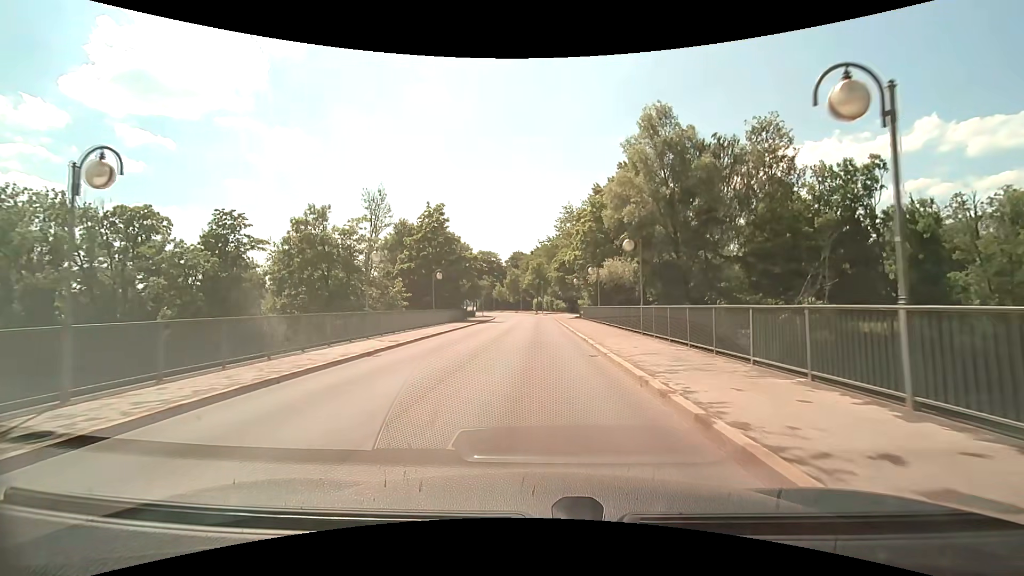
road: tertiary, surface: asphalt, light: Day
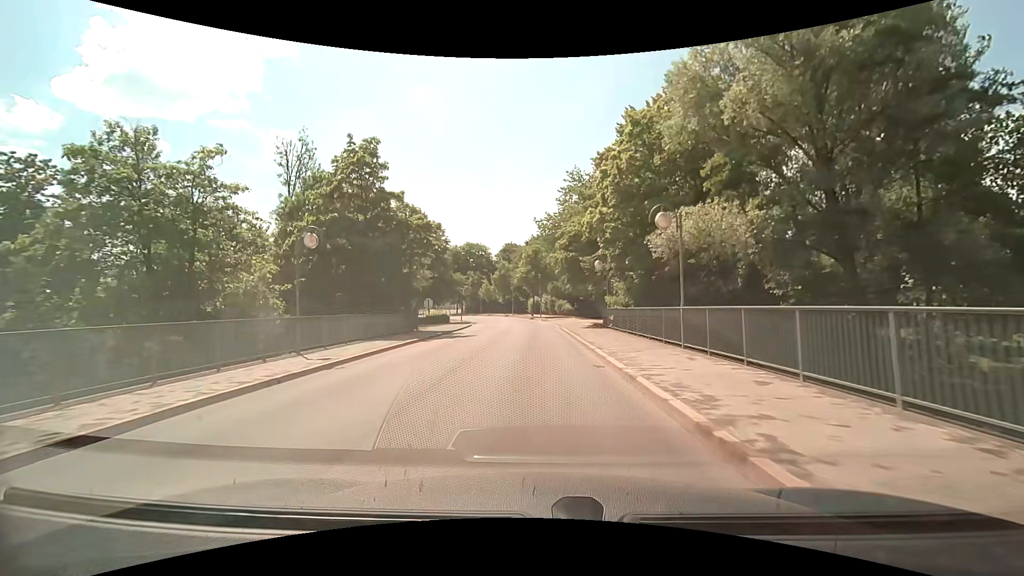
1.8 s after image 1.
(+0.1, +21.3) m; 0°
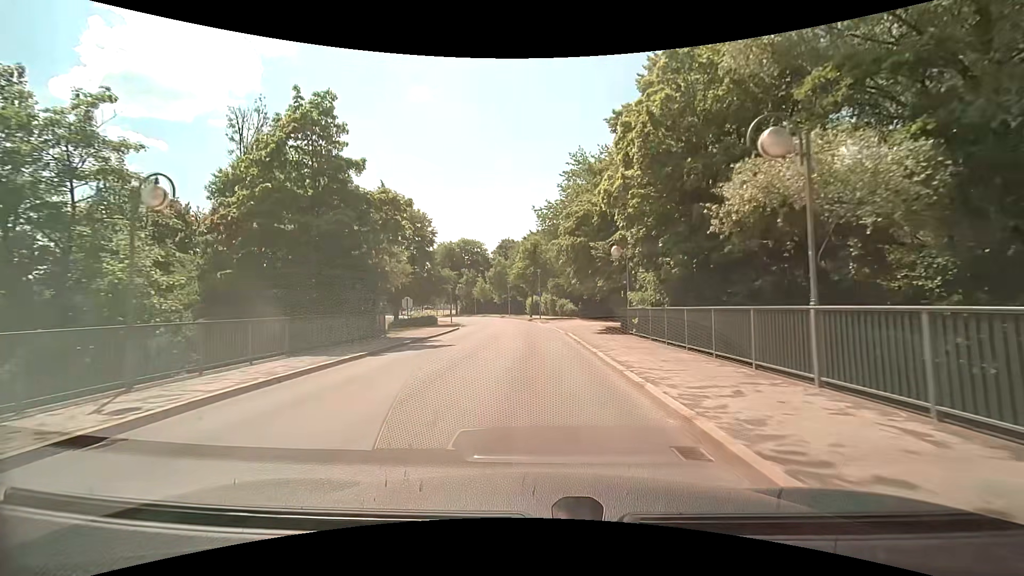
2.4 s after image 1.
(0.0, +7.0) m; 0°
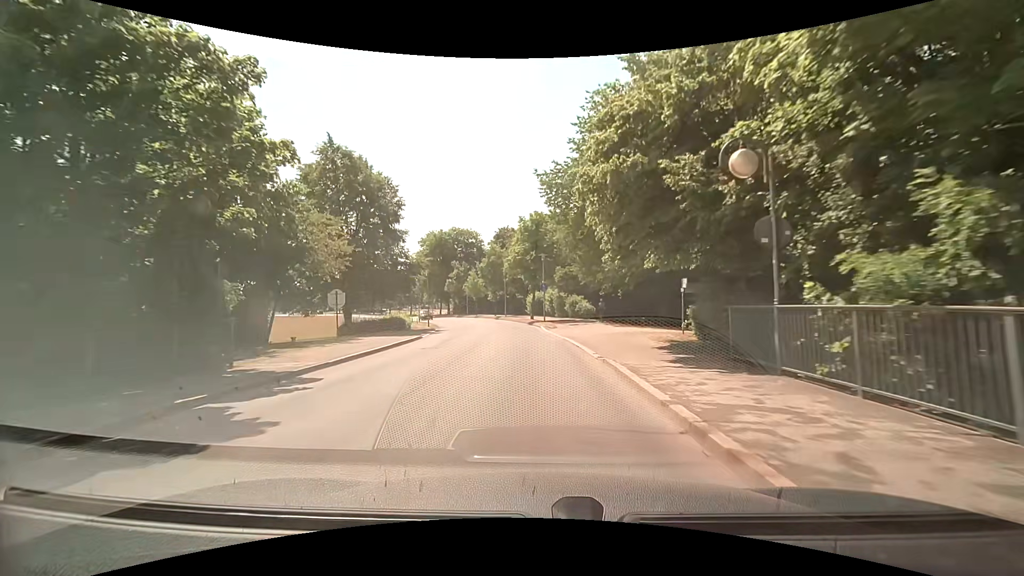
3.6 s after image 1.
(-0.1, +13.8) m; -1°
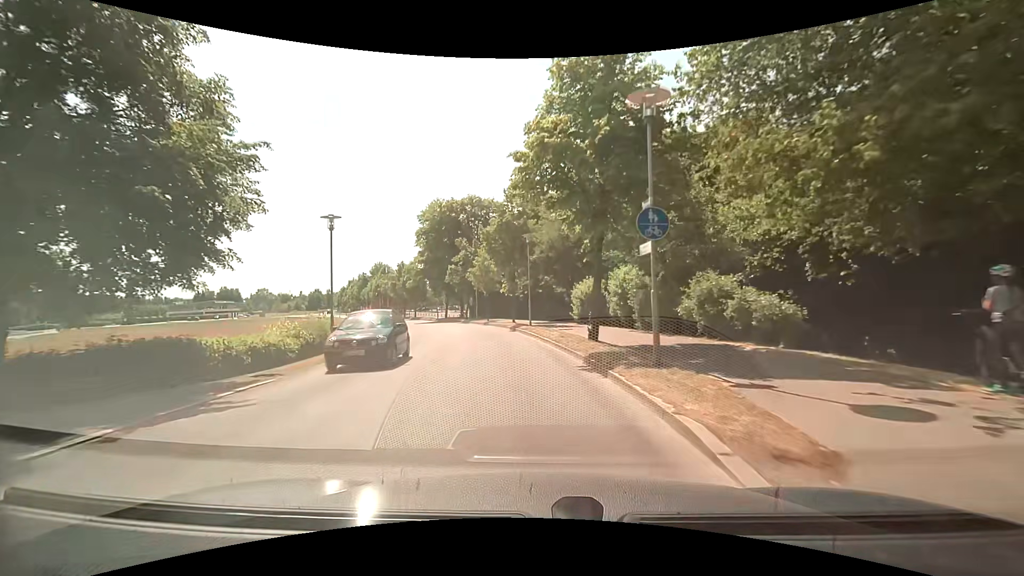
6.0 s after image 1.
(-0.5, +27.2) m; -4°
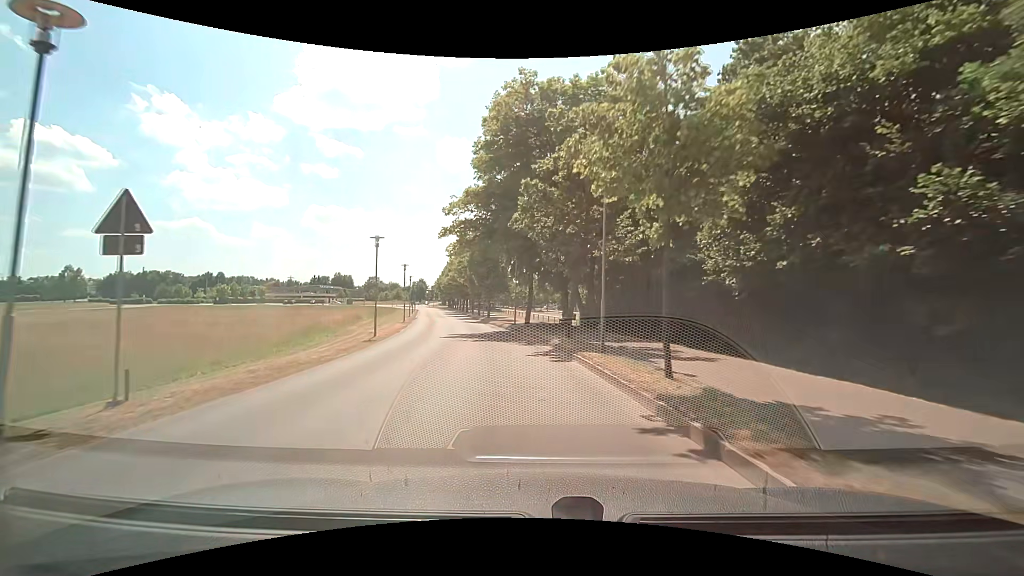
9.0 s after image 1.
(-4.2, +34.3) m; -12°
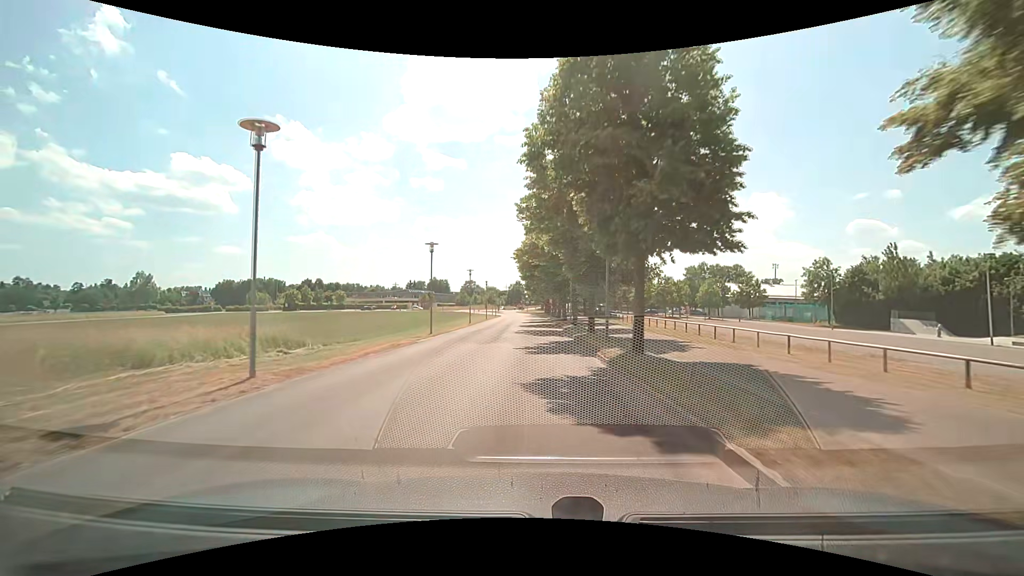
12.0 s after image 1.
(-4.5, +36.2) m; -12°
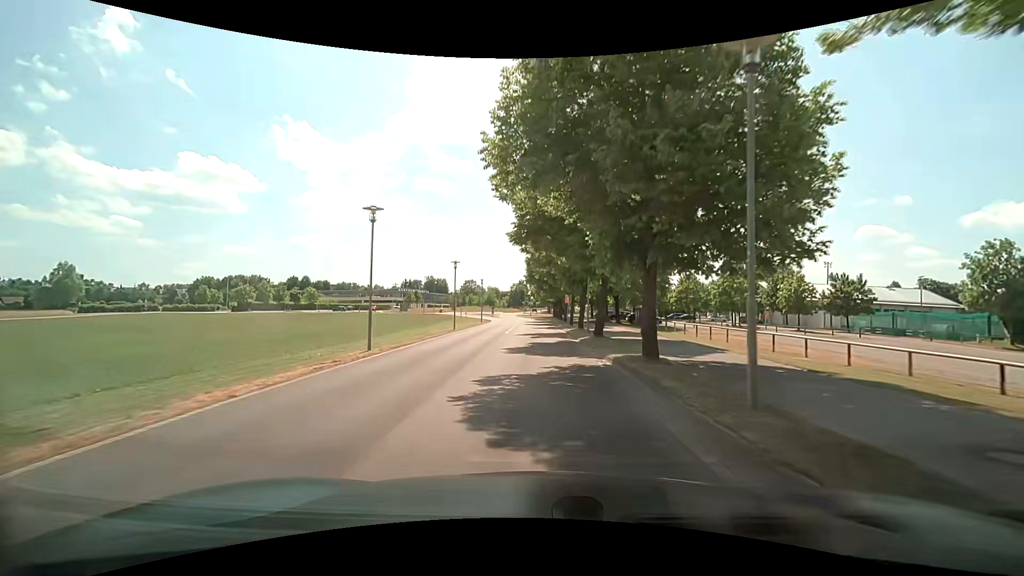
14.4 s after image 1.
(-0.5, +29.5) m; -2°
(0, +10) (0, +20) (0, +30) (0, +40) (0, +50) (0, +60) (-1, +70) (-2, +80) (-4, +90) (-5, +100) m
